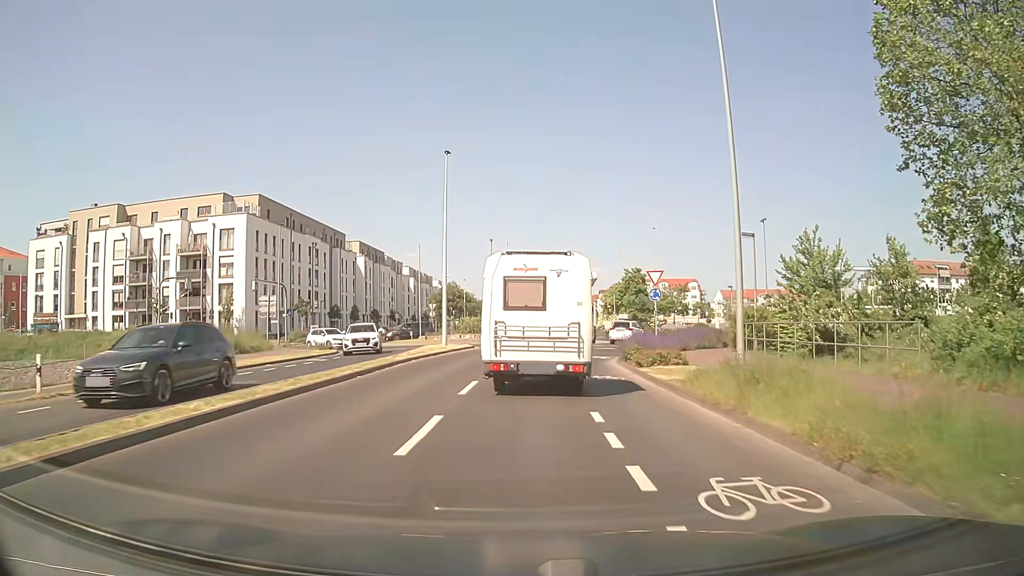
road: secondary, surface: asphalt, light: Day
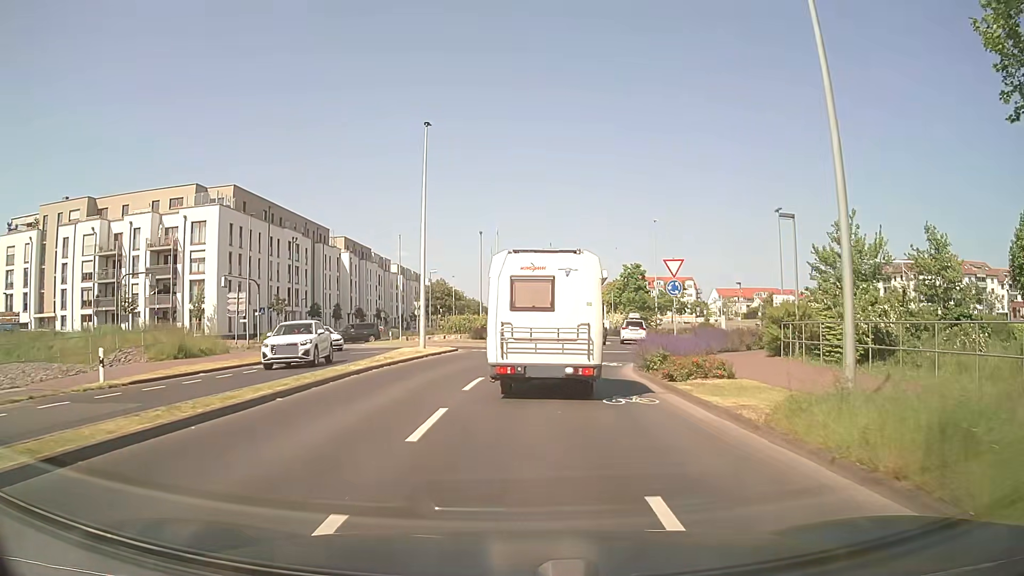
(0.0, +5.1) m; +1°
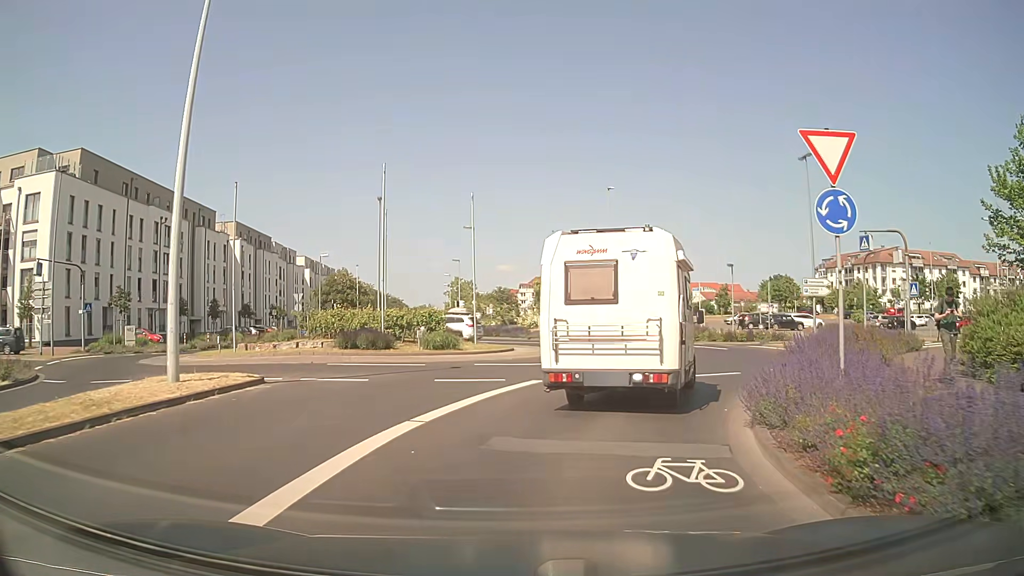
(+0.7, +17.0) m; +6°
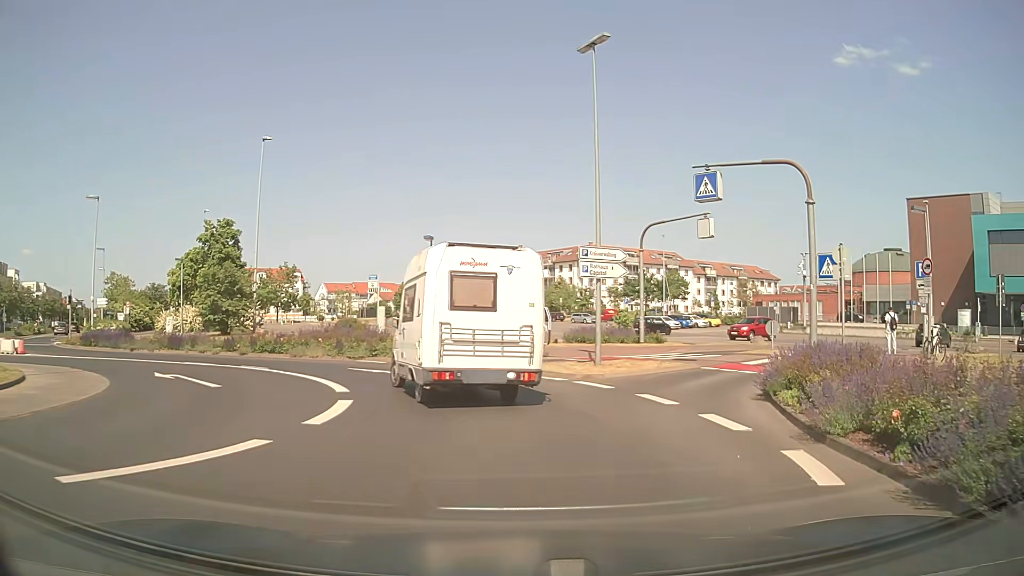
(+3.4, +16.5) m; +27°
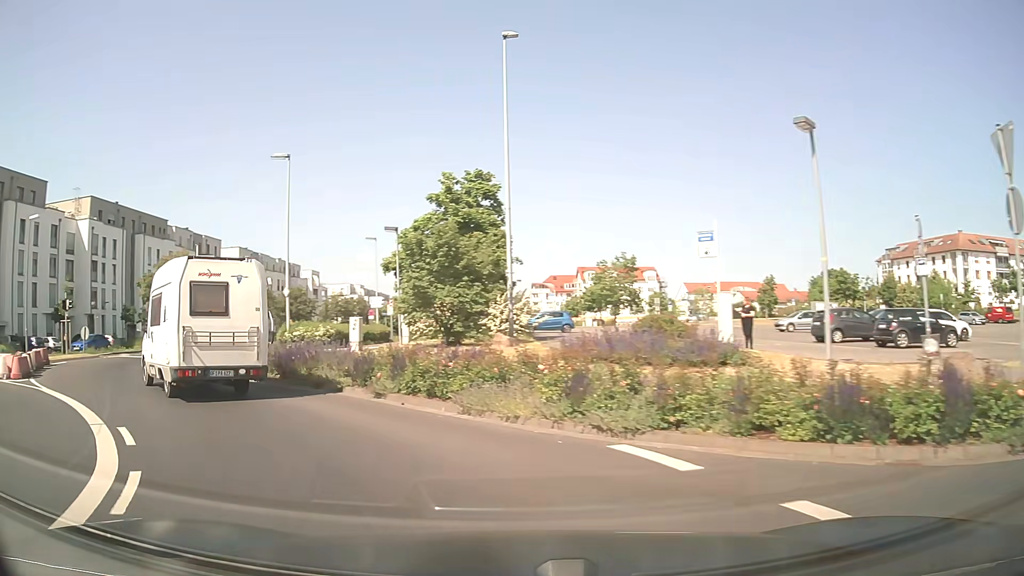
(-1.7, +17.8) m; -29°
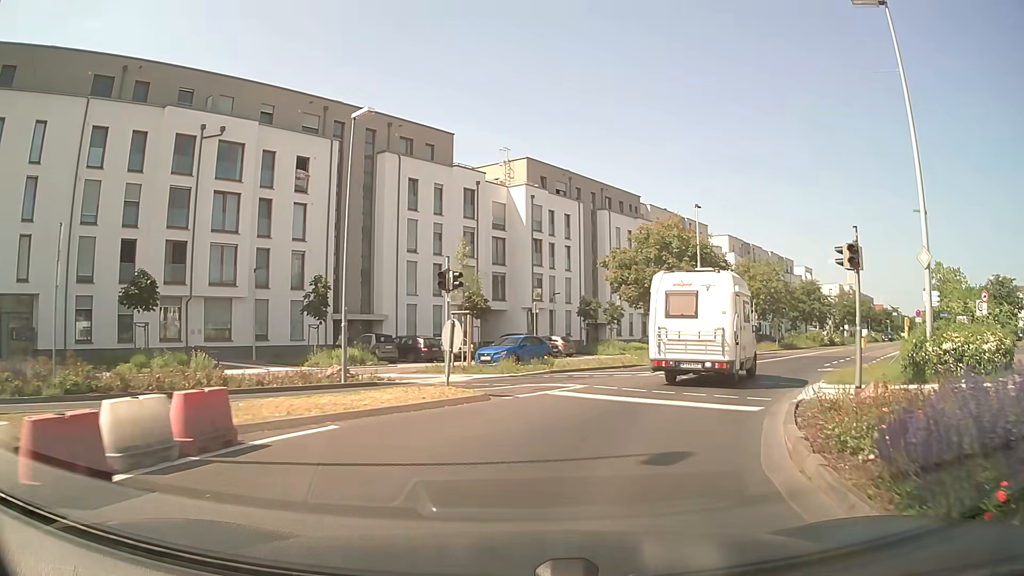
(-9.8, +16.7) m; -42°
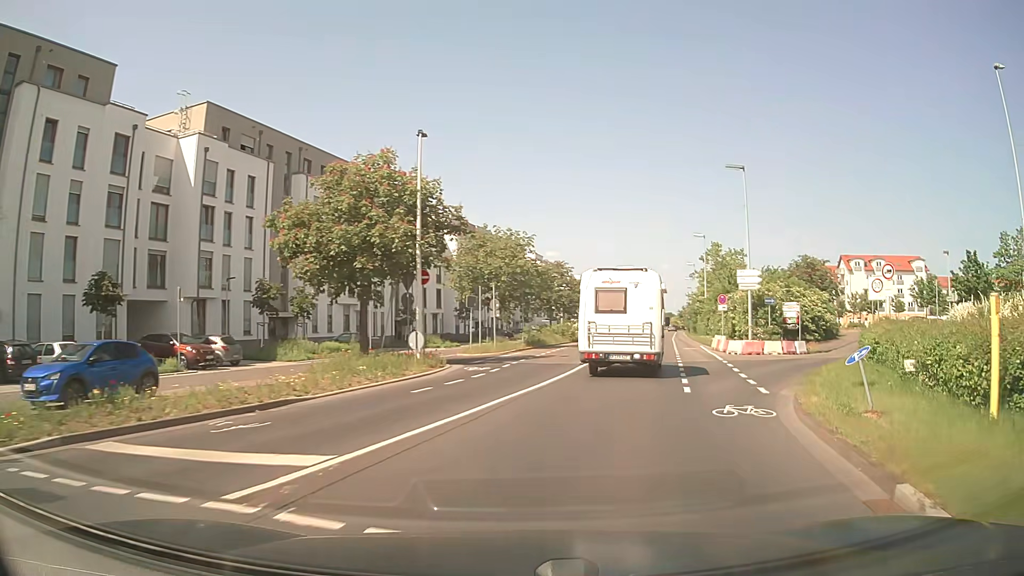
(+2.8, +14.0) m; +24°
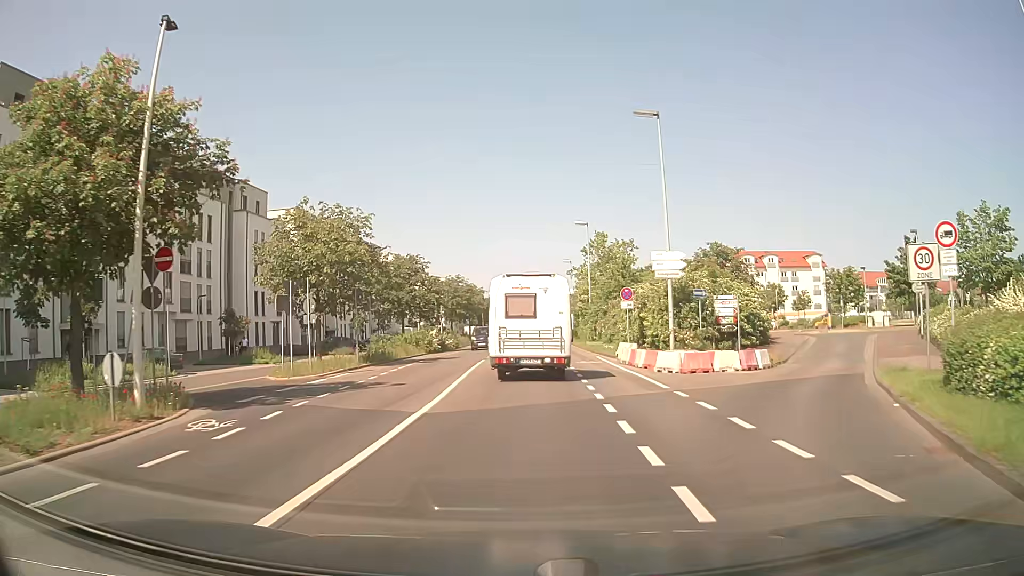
(+1.4, +11.0) m; +11°
(0, +10) (0, +20) (0, +30) (+1, +40) (+1, +50) (+1, +60) (+2, +70) (+2, +80) (+3, +90) (+3, +100) m
